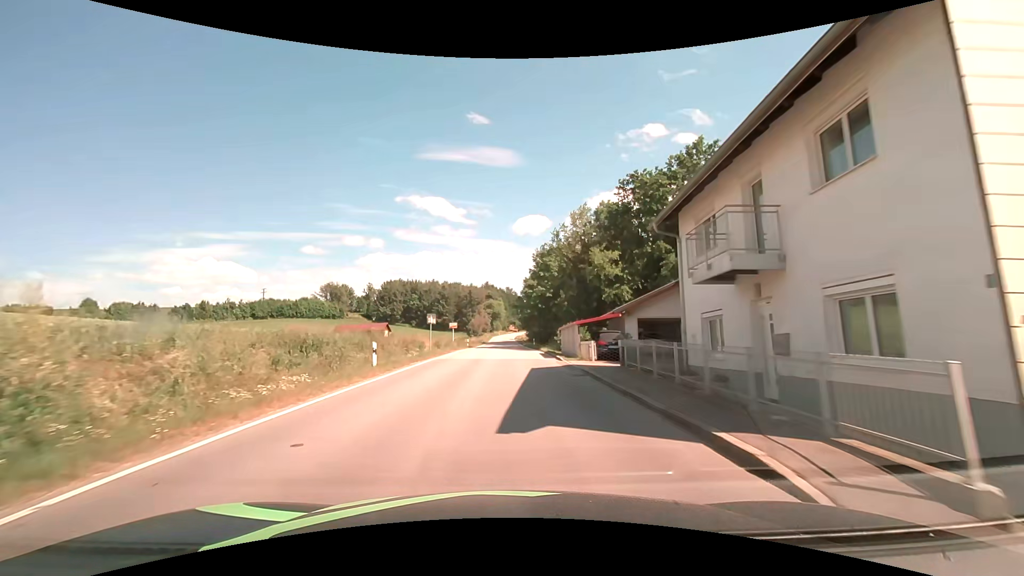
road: secondary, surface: asphalt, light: Day
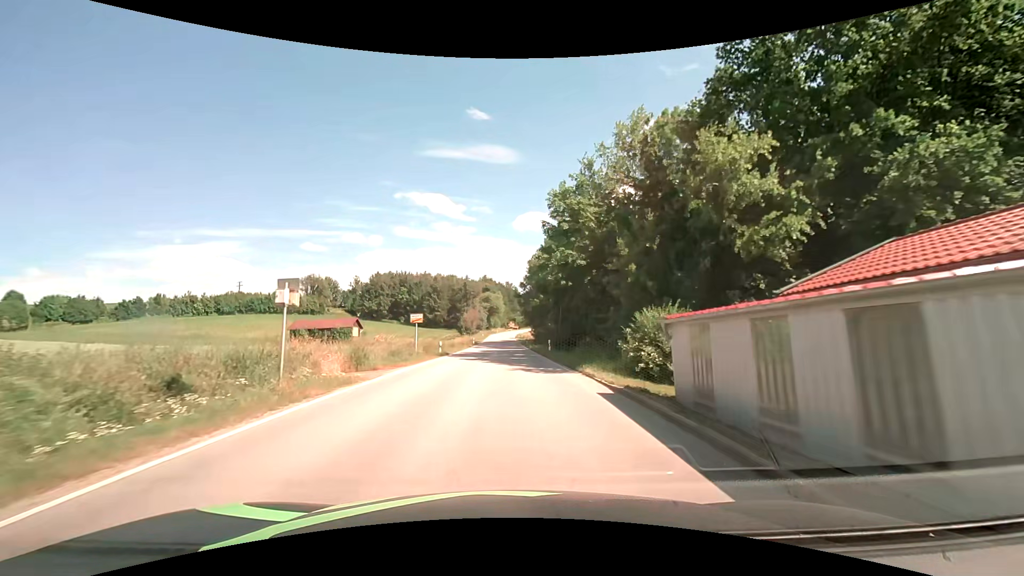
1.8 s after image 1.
(0.0, +23.2) m; 0°
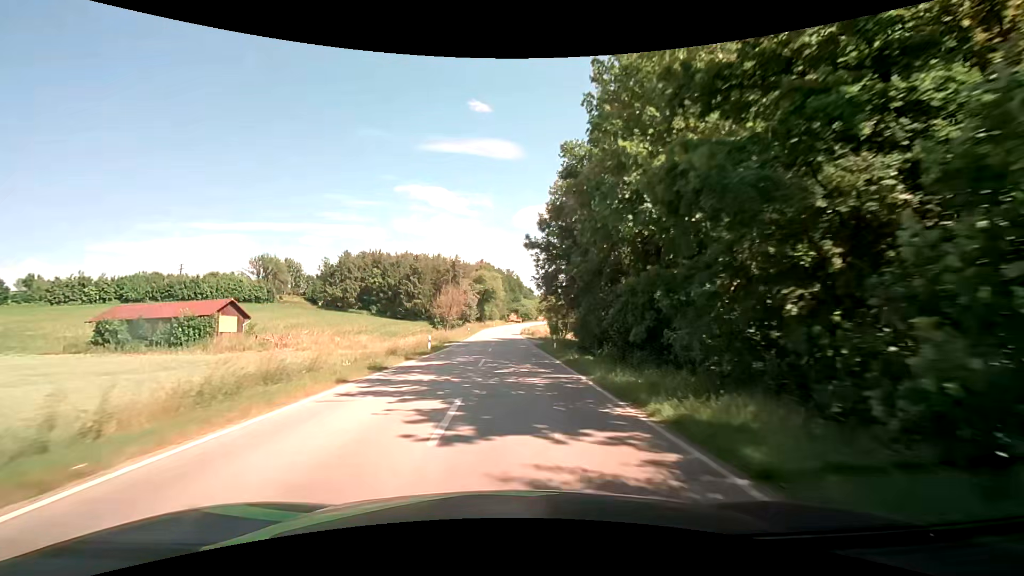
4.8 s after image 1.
(-0.2, +43.8) m; 0°
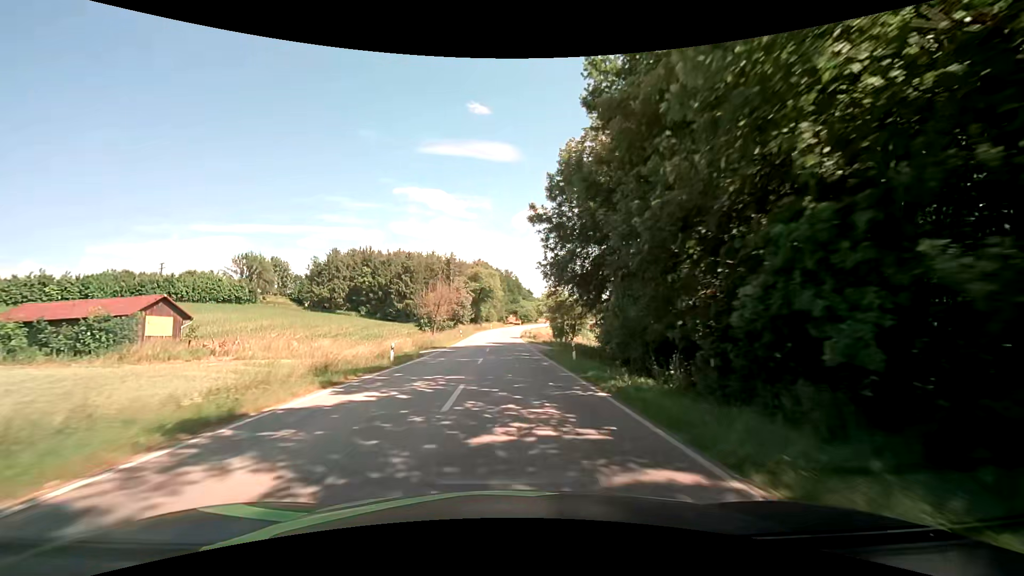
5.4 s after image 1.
(0.0, +9.9) m; 0°
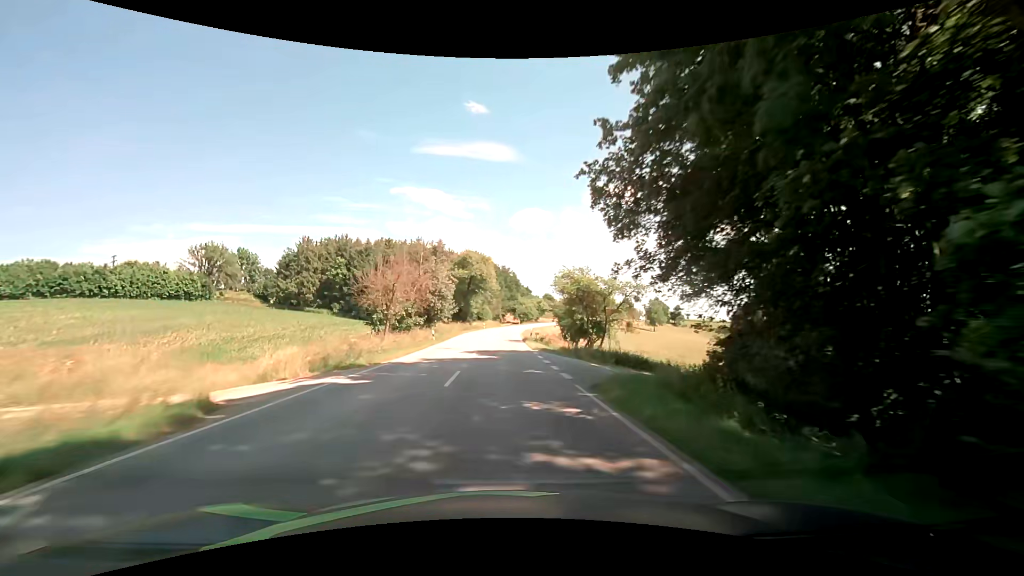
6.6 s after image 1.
(+0.1, +20.8) m; +1°
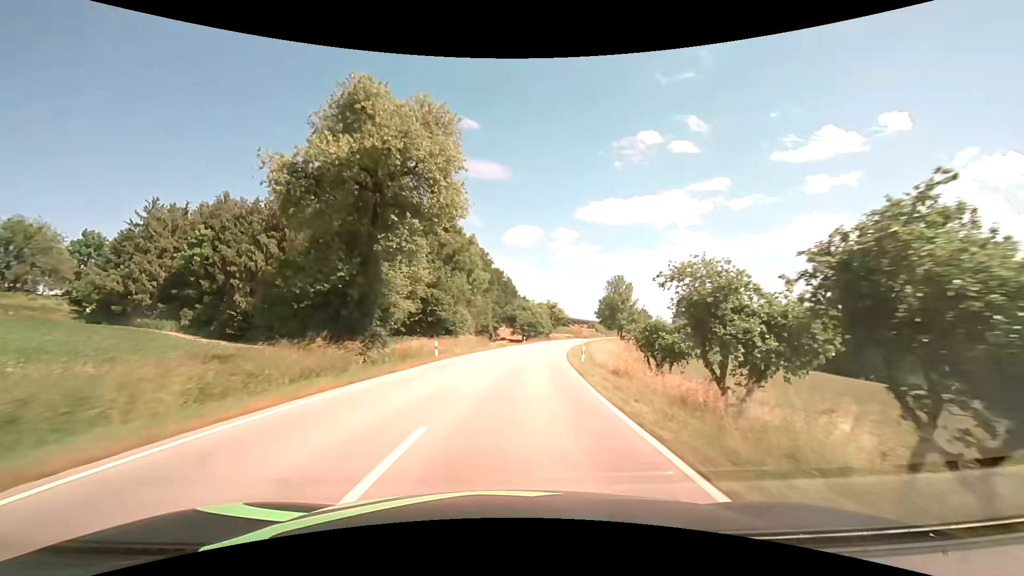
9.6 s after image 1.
(-0.3, +57.0) m; +1°
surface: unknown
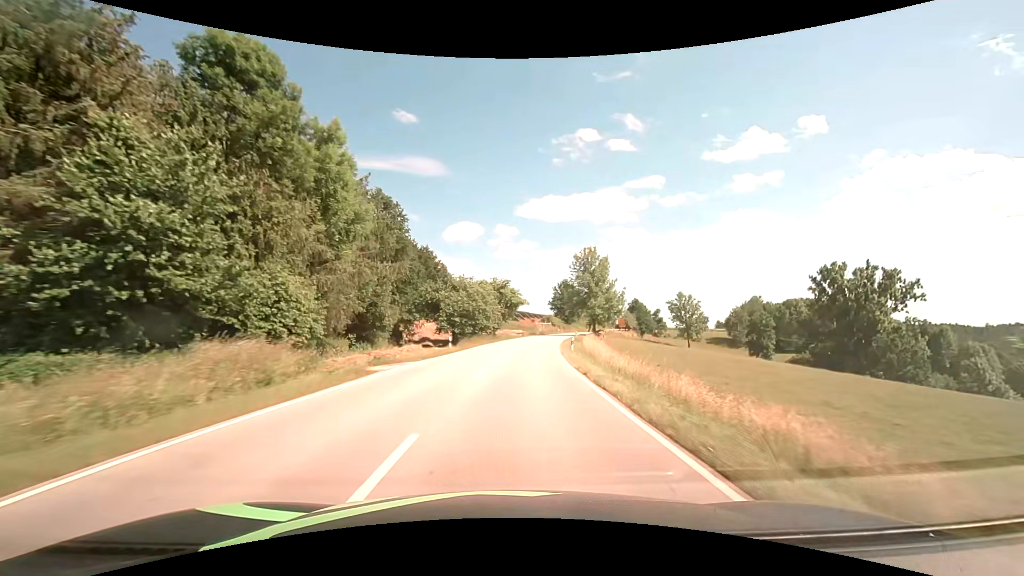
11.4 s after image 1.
(+2.3, +36.9) m; +7°
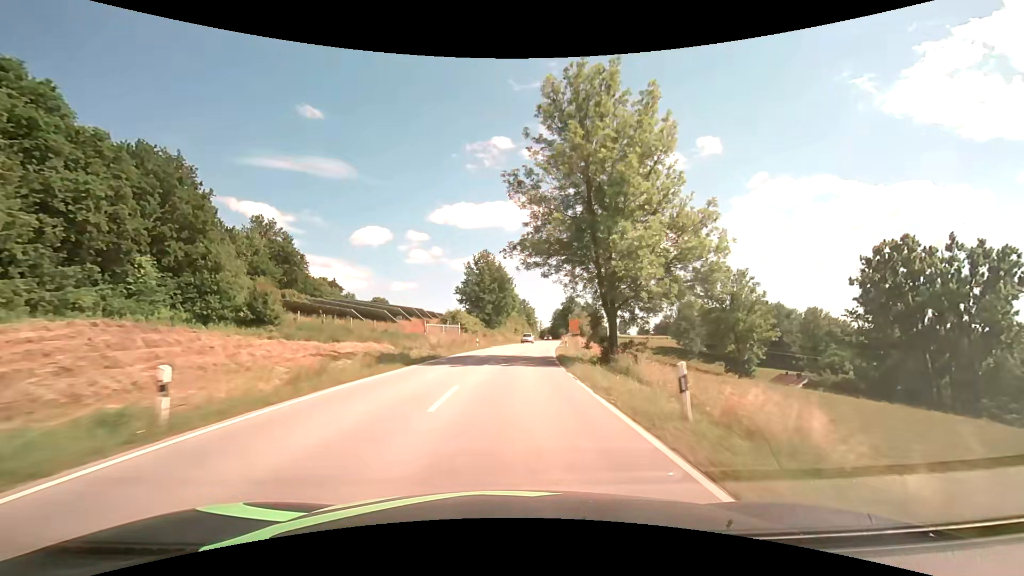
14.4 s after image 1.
(+5.8, +65.4) m; +10°
(0, +10) (+1, +20) (+1, +30) (+2, +40) (+3, +50) (+4, +60) (+5, +70) (+7, +80) (+8, +90) (+9, +99) m
